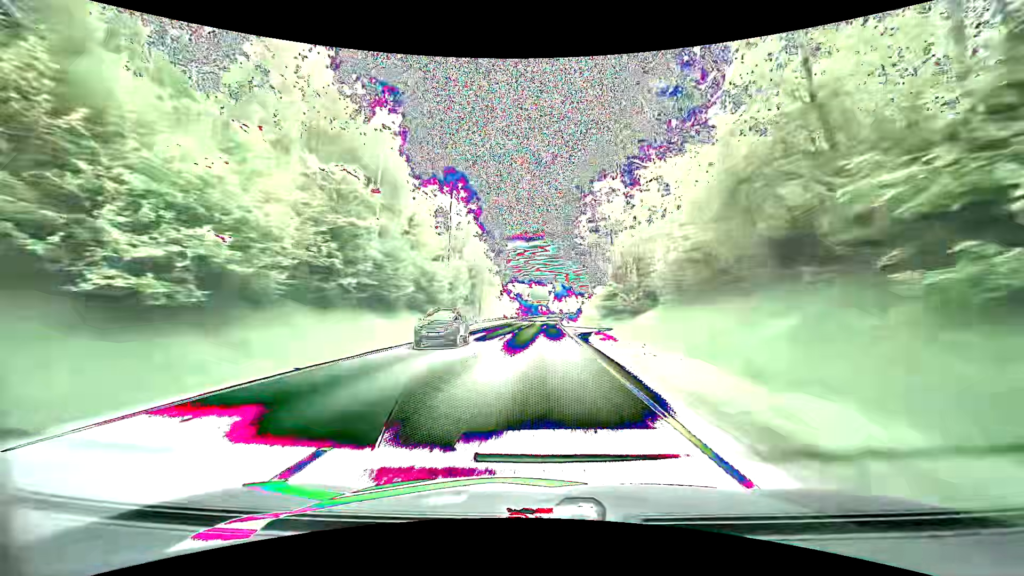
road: primary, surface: asphalt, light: Day
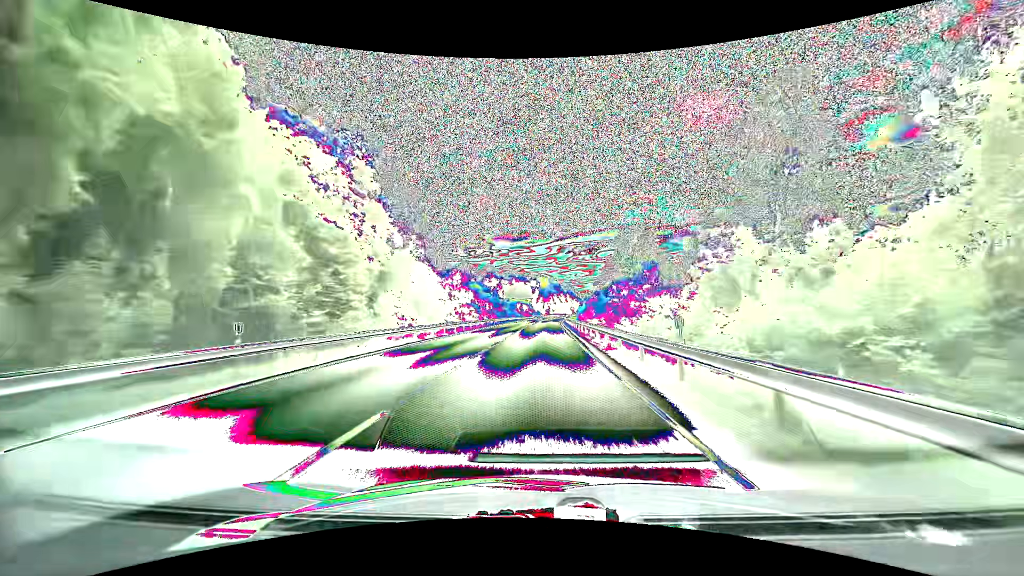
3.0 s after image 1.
(+1.8, +82.5) m; +2°
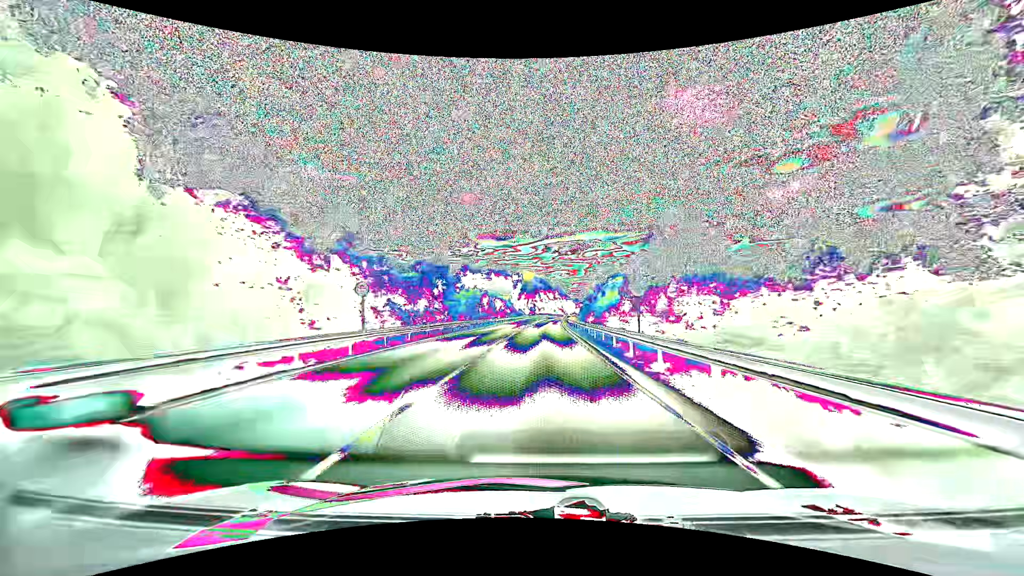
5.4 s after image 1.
(+1.0, +65.5) m; +2°
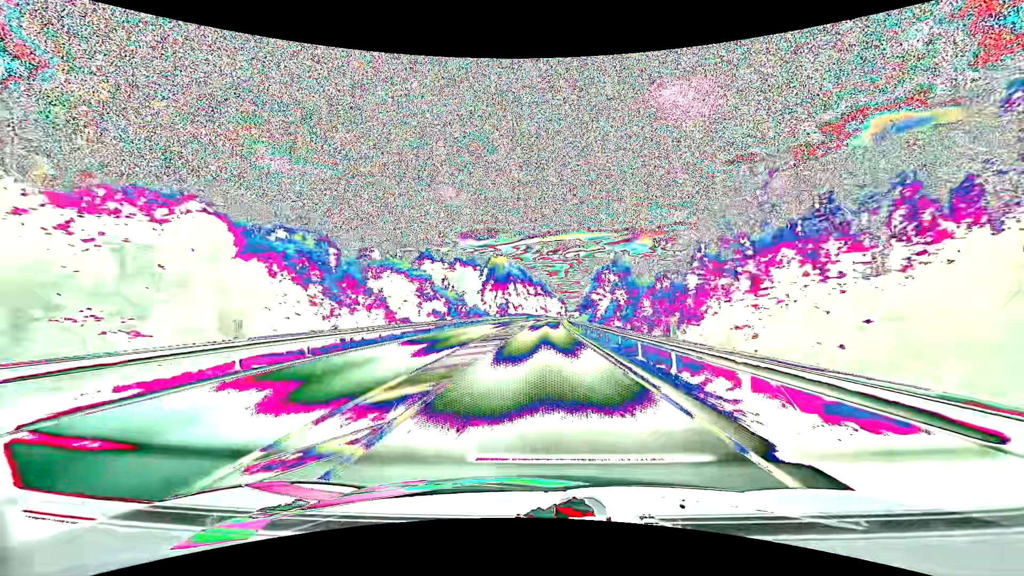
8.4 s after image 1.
(+1.4, +81.4) m; +2°
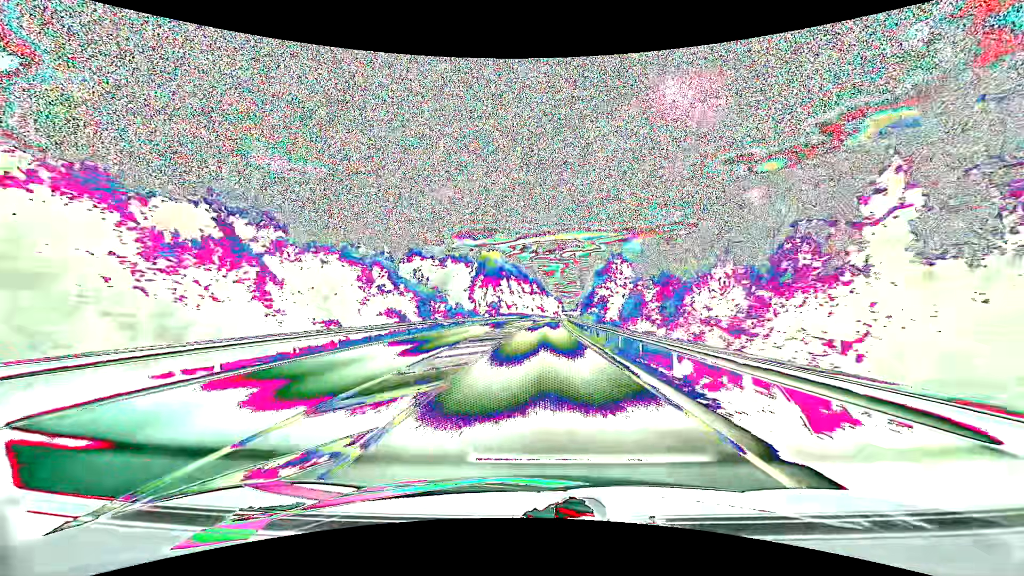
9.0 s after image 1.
(+0.1, +16.2) m; 0°
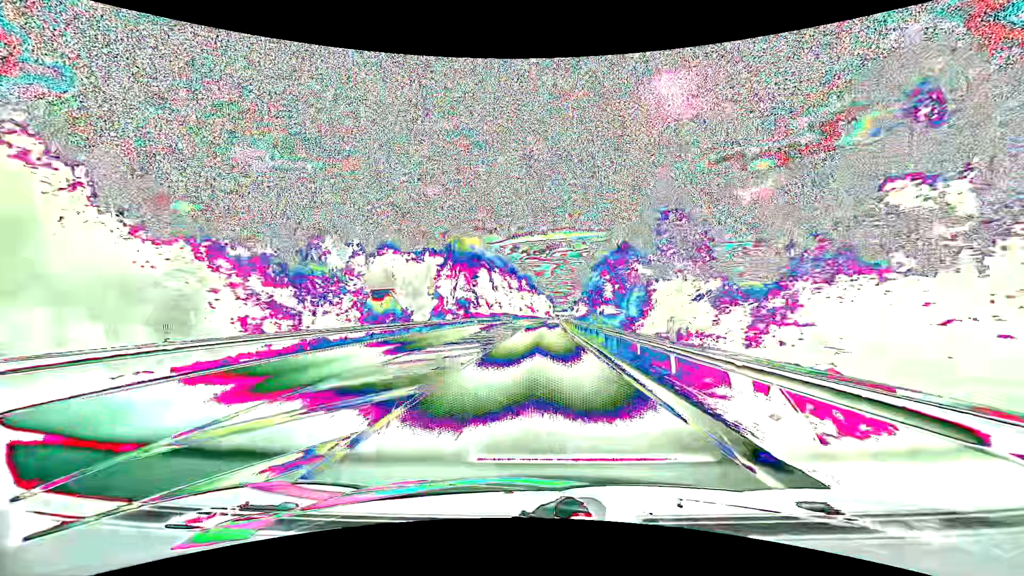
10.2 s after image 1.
(+0.3, +32.4) m; +1°
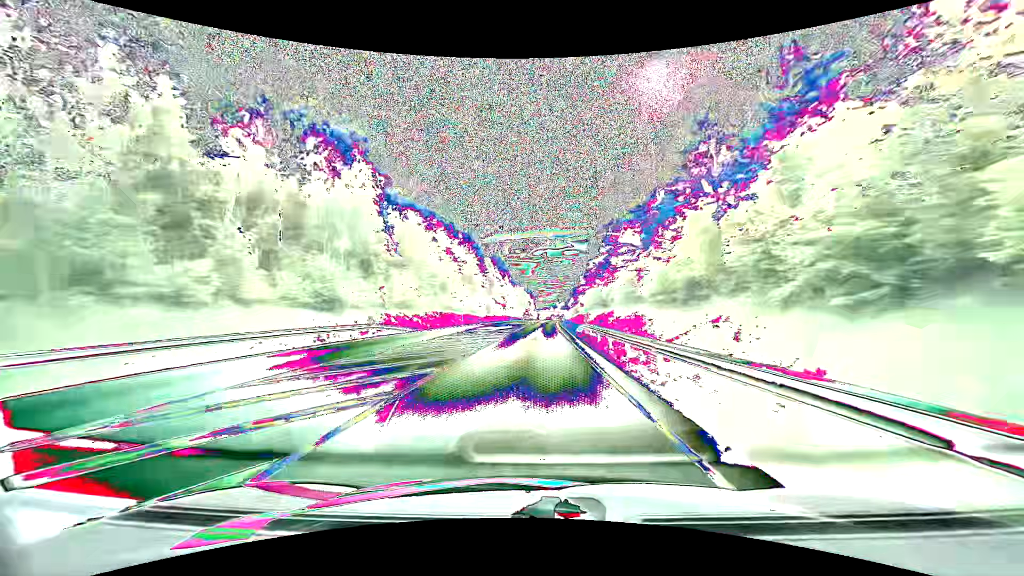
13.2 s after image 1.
(+1.8, +80.7) m; +2°
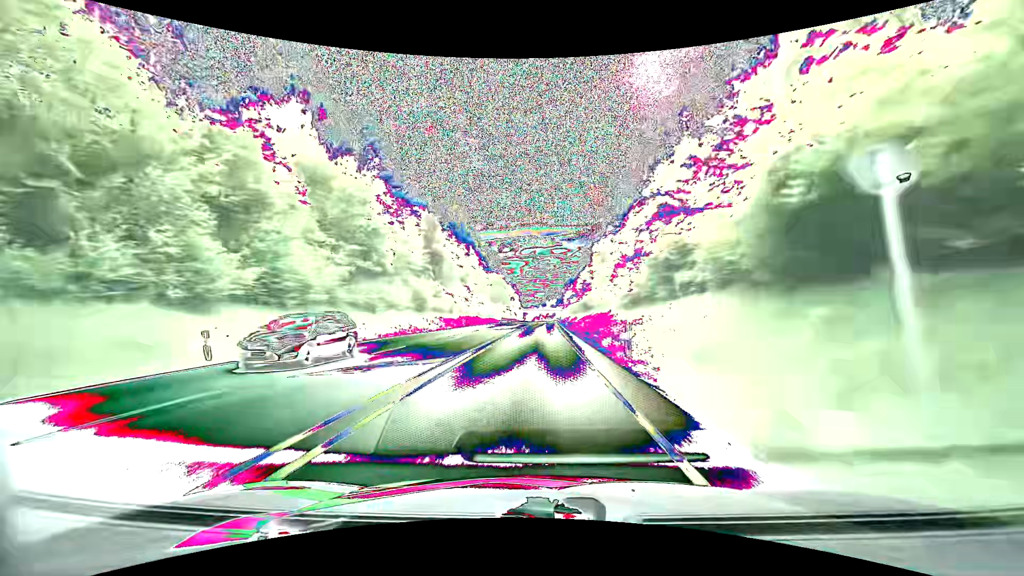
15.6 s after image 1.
(+0.9, +64.4) m; +1°
(0, +10) (0, +20) (0, +30) (0, +40) (0, +50) (+1, +60) (+1, +70) (+1, +80) (+1, +90) (+2, +100) m
